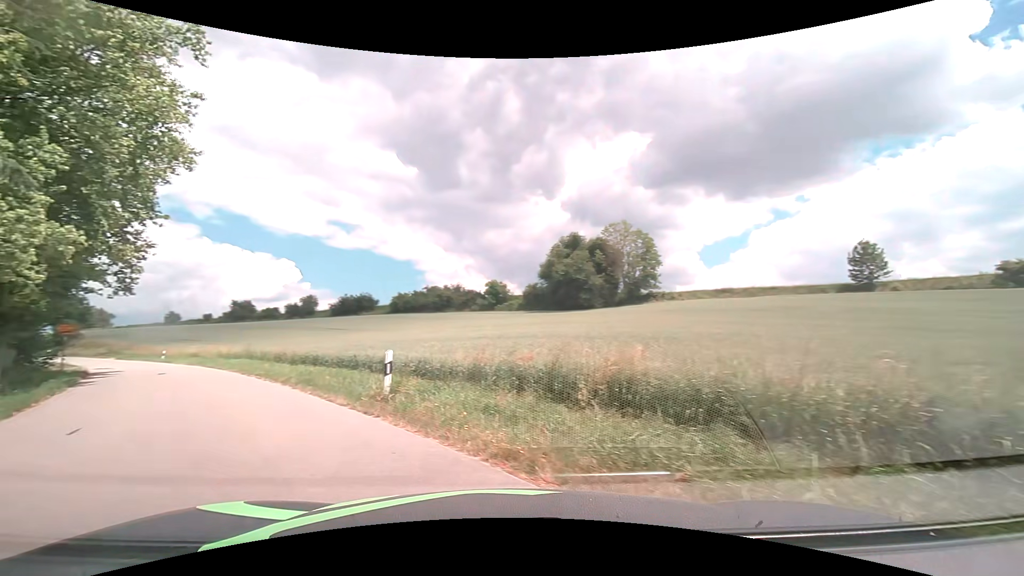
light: Day
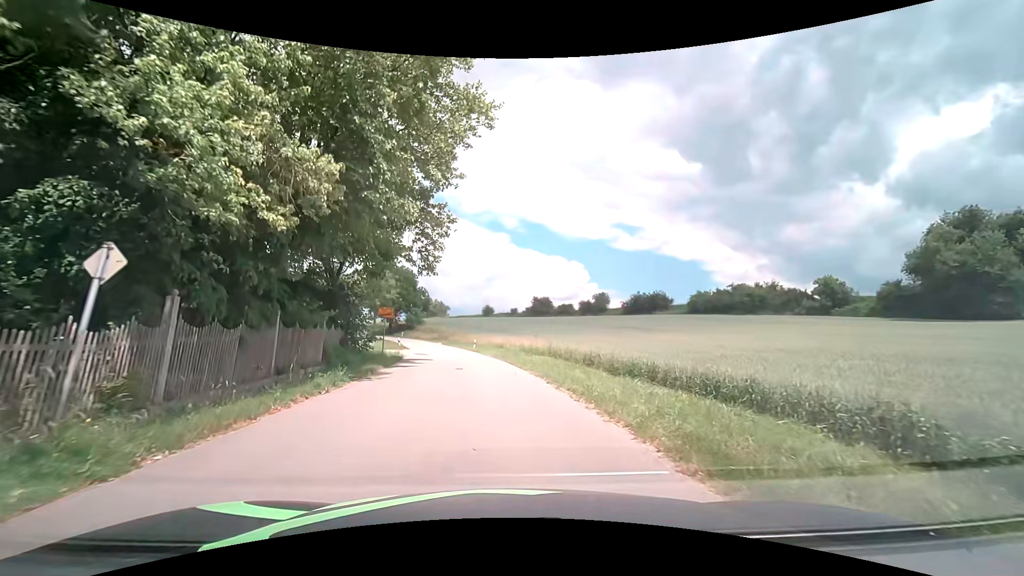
(-4.0, +9.6) m; -31°
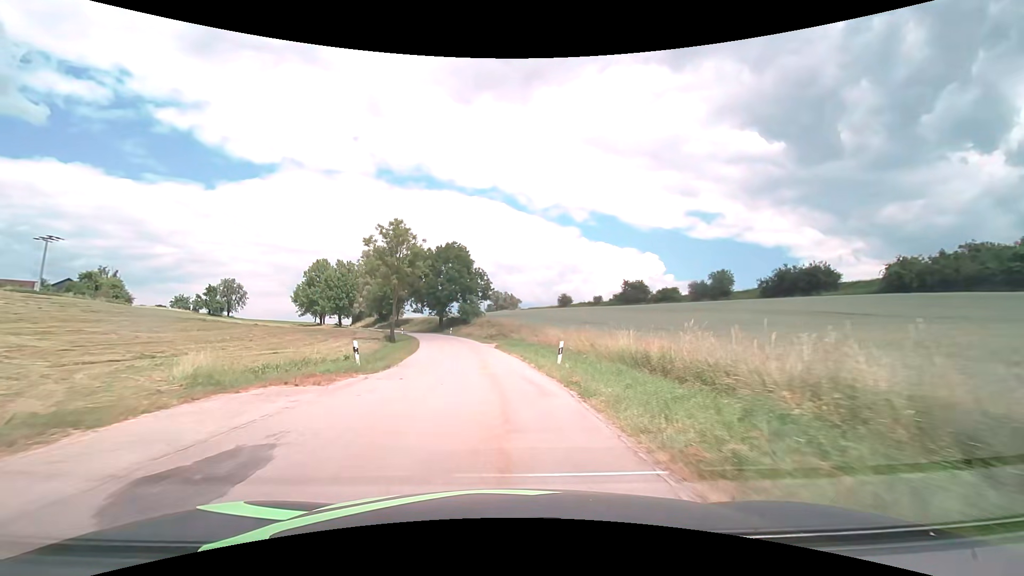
(-2.3, +32.1) m; -8°
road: tertiary
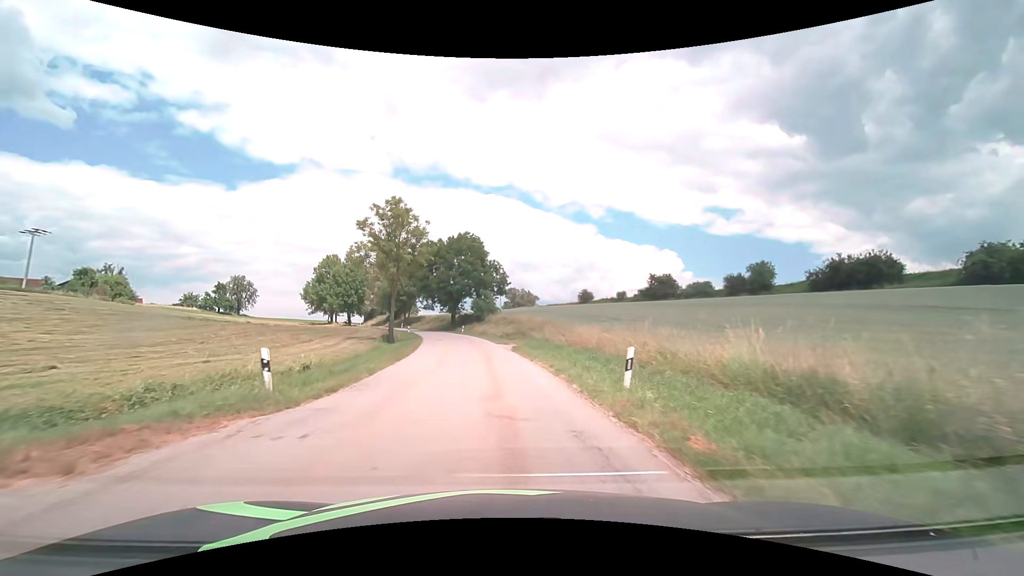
(-0.2, +7.7) m; -2°
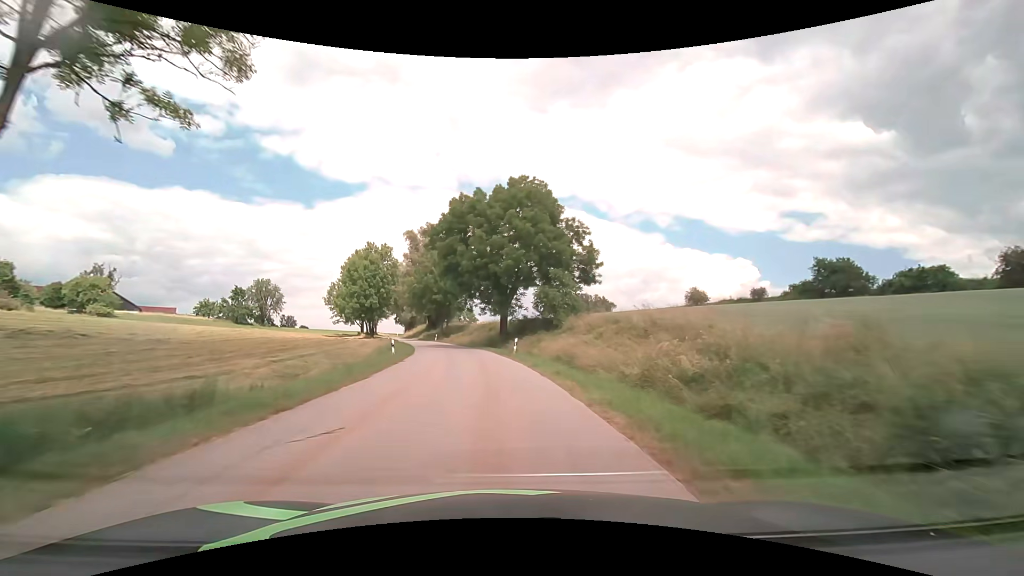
(-2.4, +37.6) m; -8°
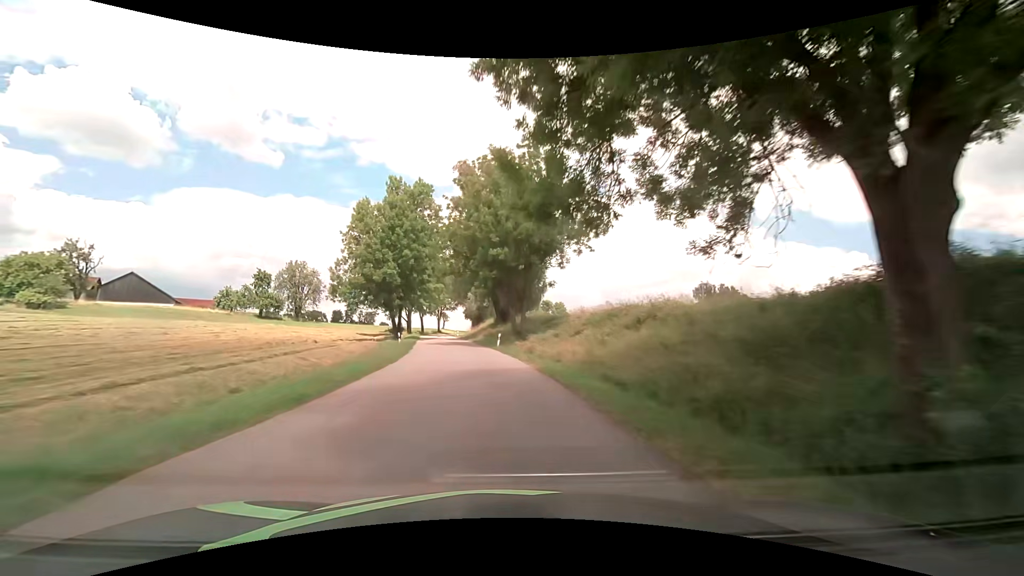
(-3.8, +43.1) m; -10°
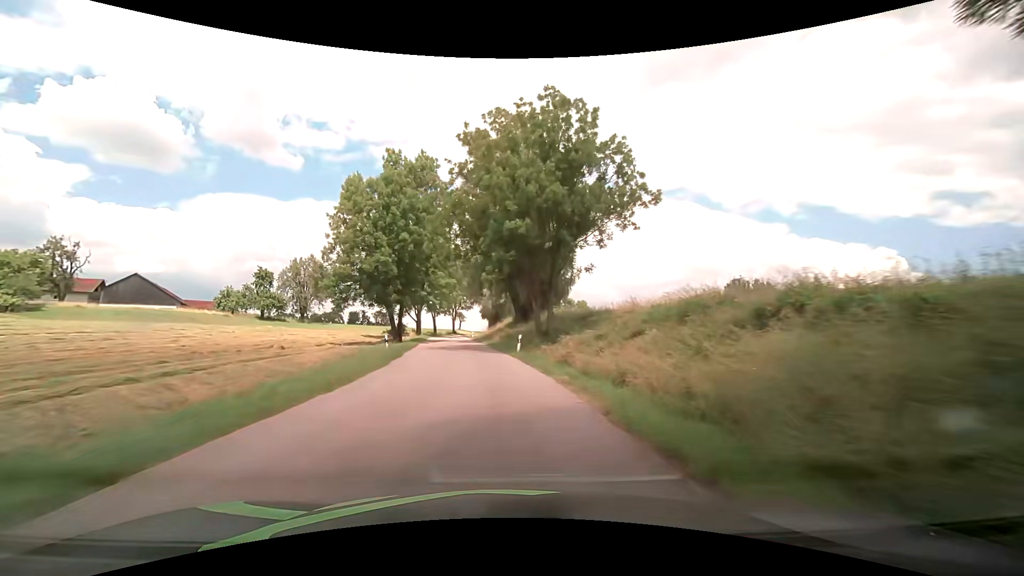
(-0.1, +9.5) m; -2°
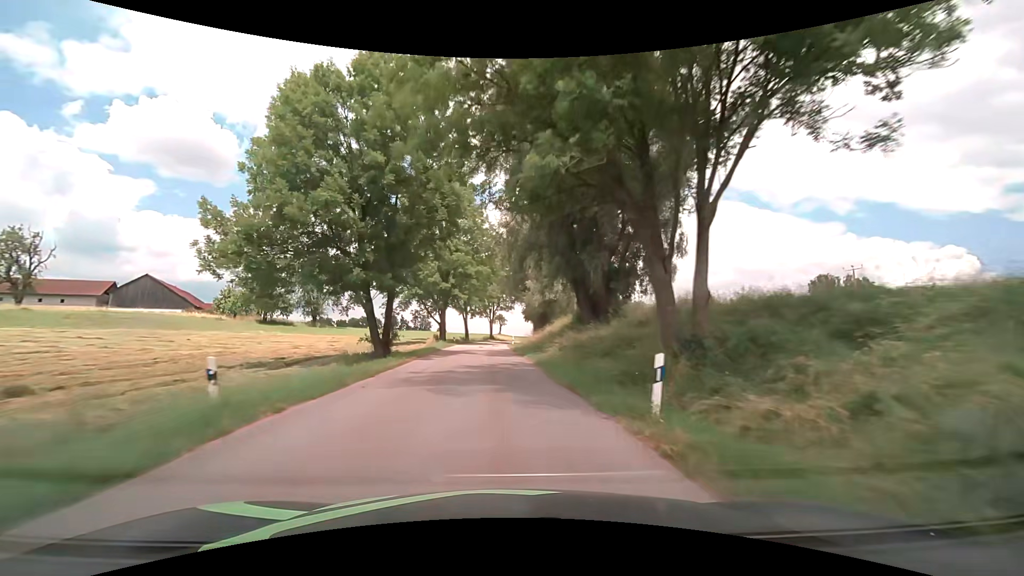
(-1.0, +19.8) m; -5°
(0, +10) (0, +20) (-1, +30) (-1, +40) (-1, +50) (-1, +60) (-1, +70) (-1, +80) (+1, +90) (+3, +100) m
